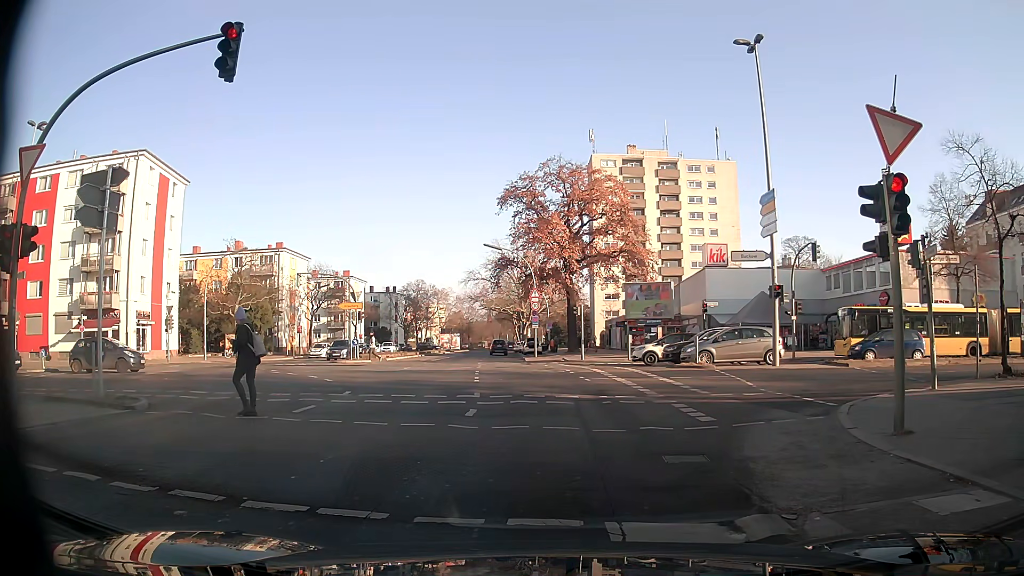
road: secondary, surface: asphalt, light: Day
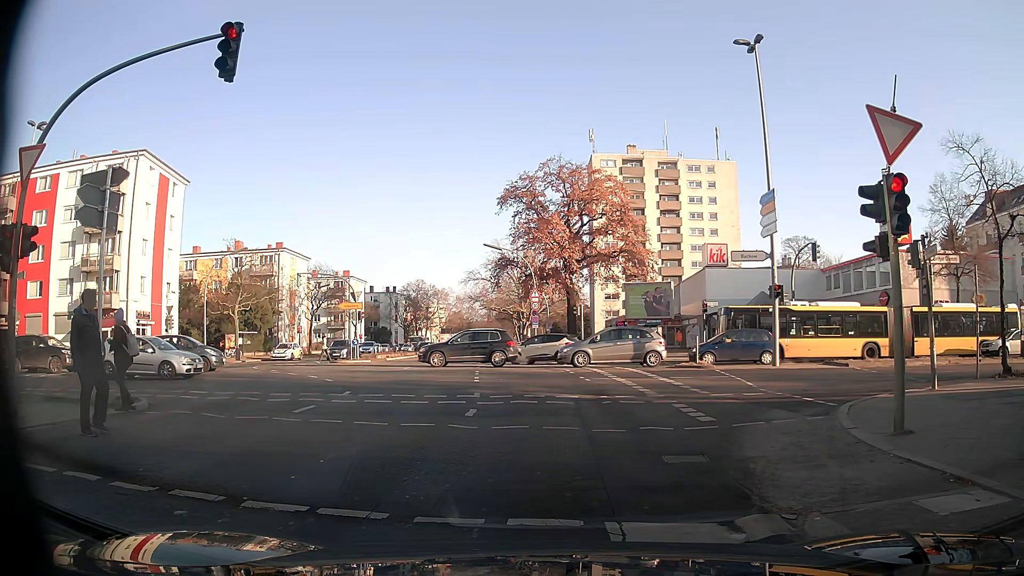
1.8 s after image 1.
(0.0, 0.0) m; 0°
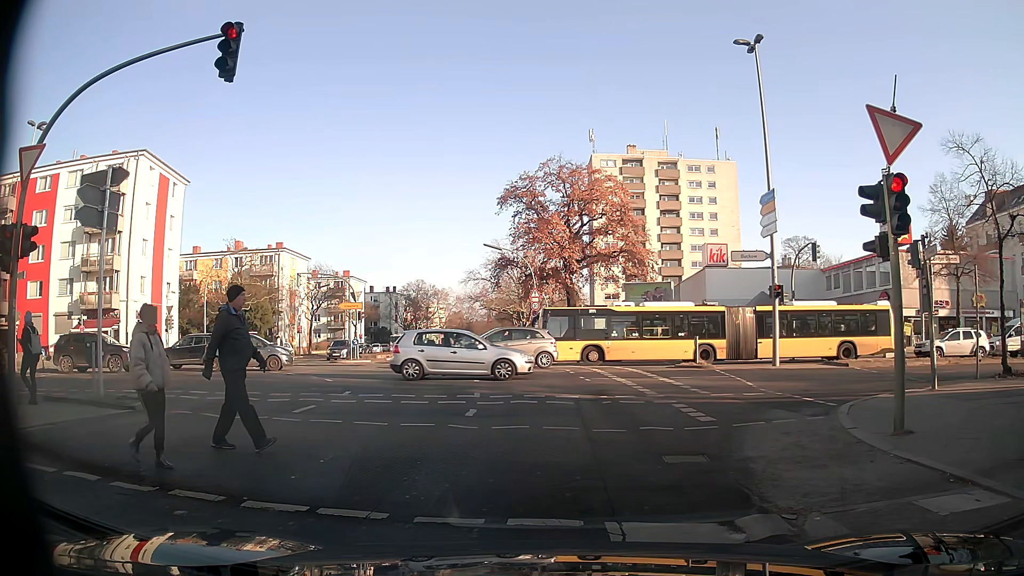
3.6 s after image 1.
(0.0, 0.0) m; 0°
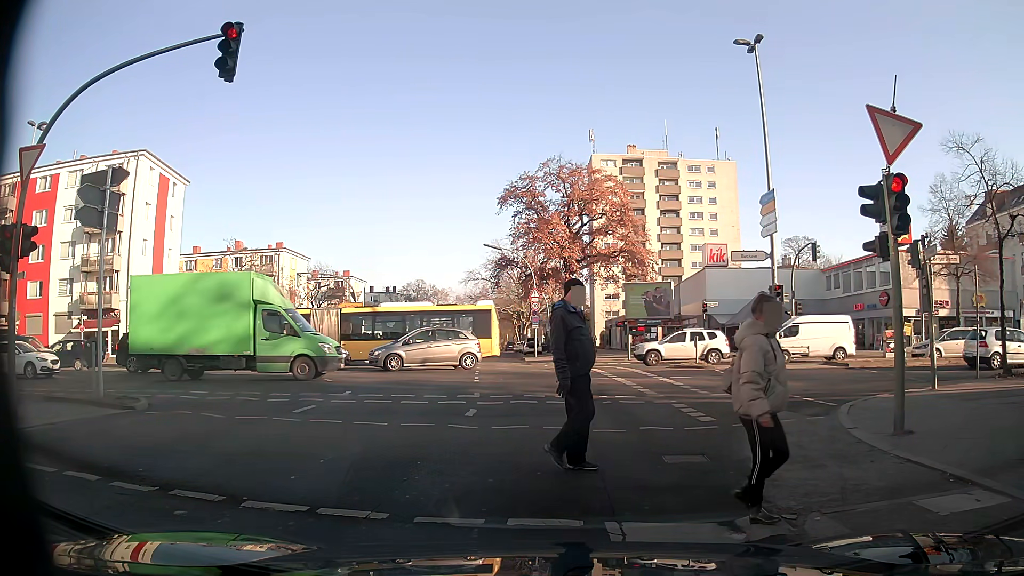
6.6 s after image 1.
(0.0, 0.0) m; 0°
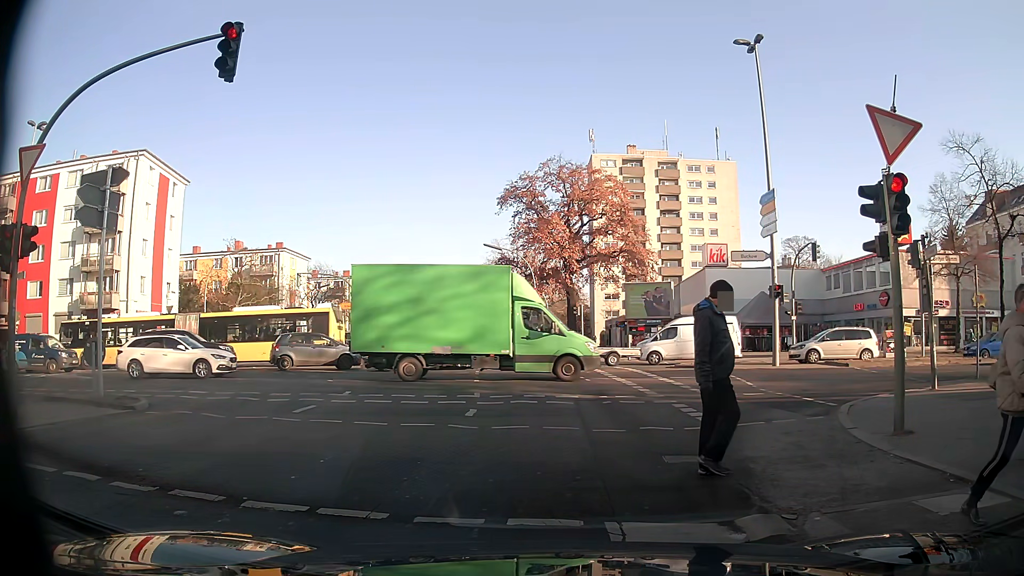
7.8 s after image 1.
(0.0, 0.0) m; 0°
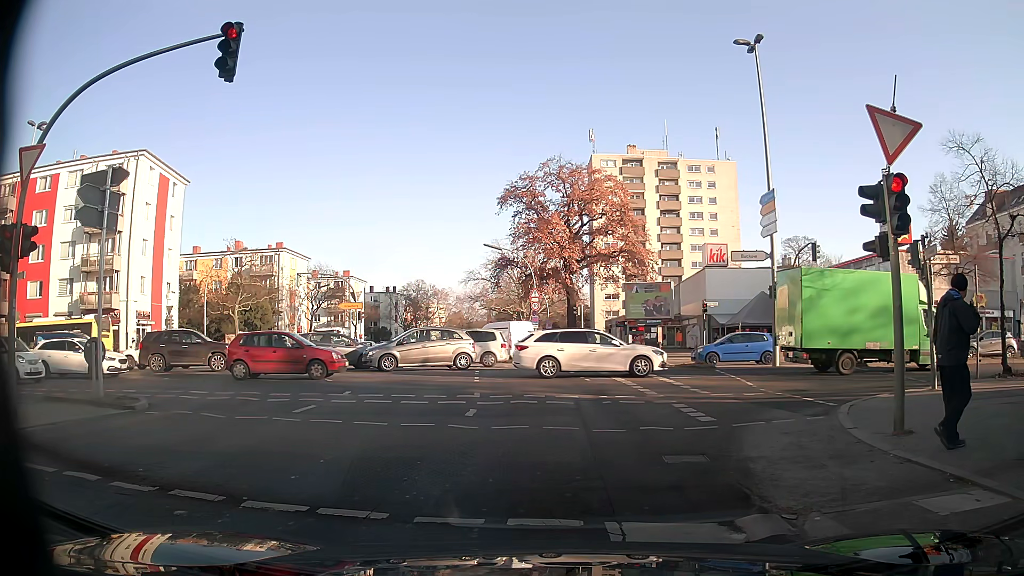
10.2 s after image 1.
(0.0, 0.0) m; 0°
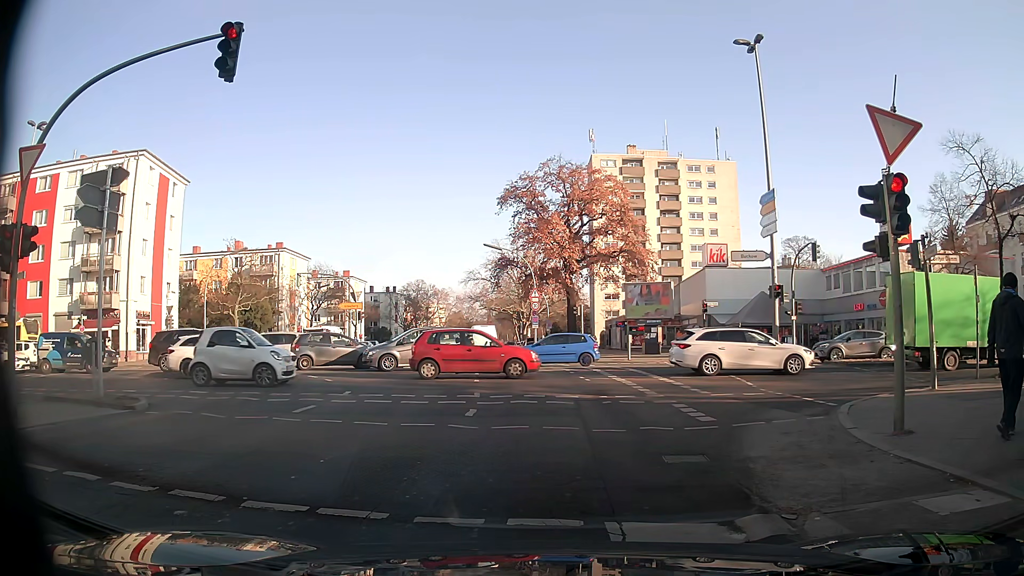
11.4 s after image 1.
(0.0, 0.0) m; 0°
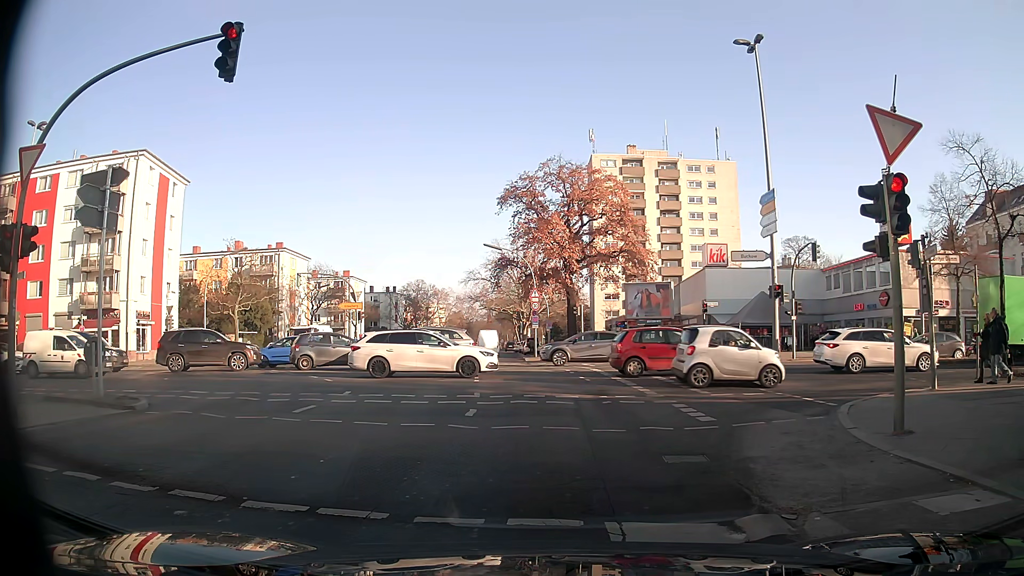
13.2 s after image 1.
(0.0, 0.0) m; 0°
